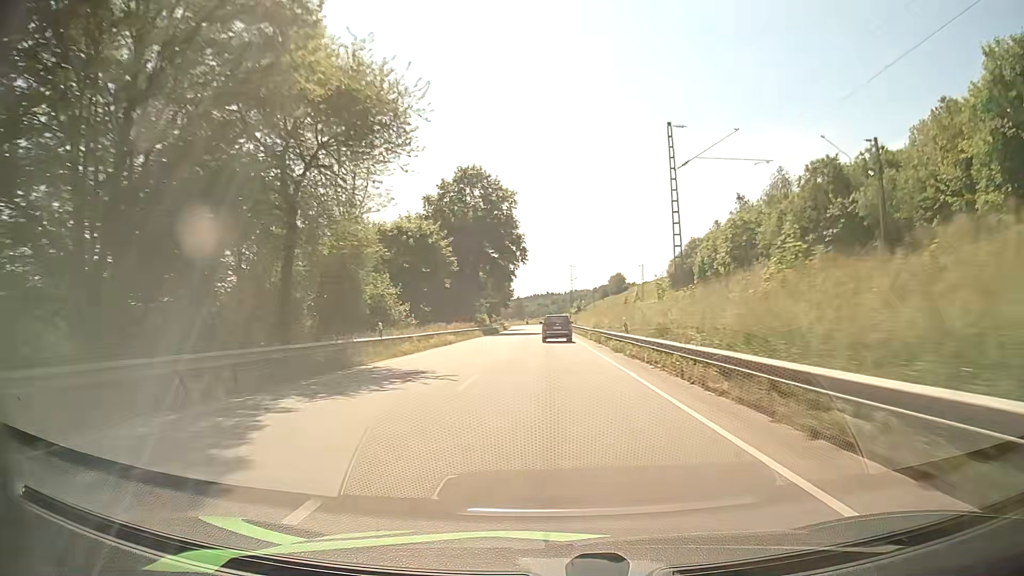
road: primary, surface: asphalt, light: Day
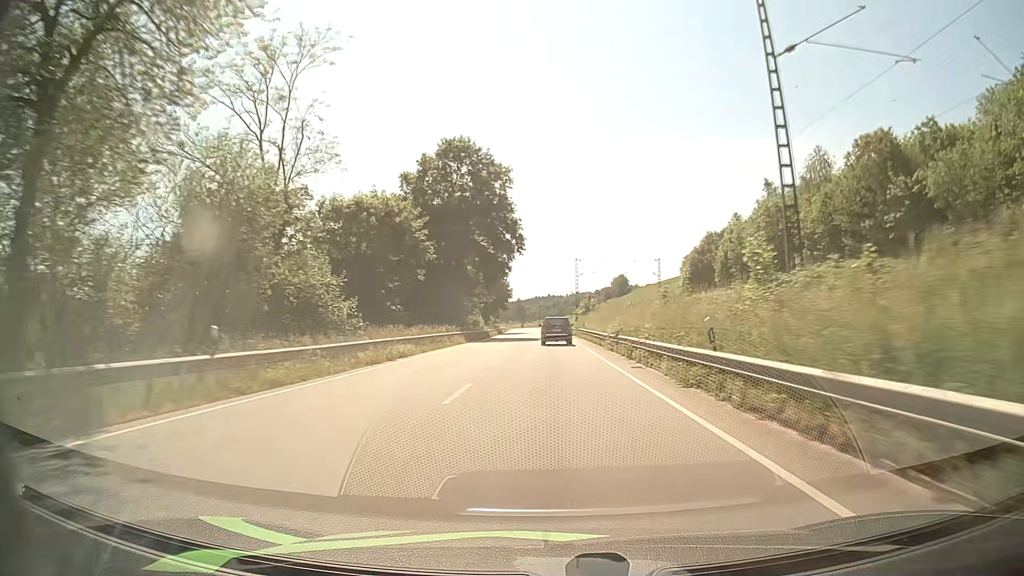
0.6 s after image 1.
(0.0, +14.1) m; 0°
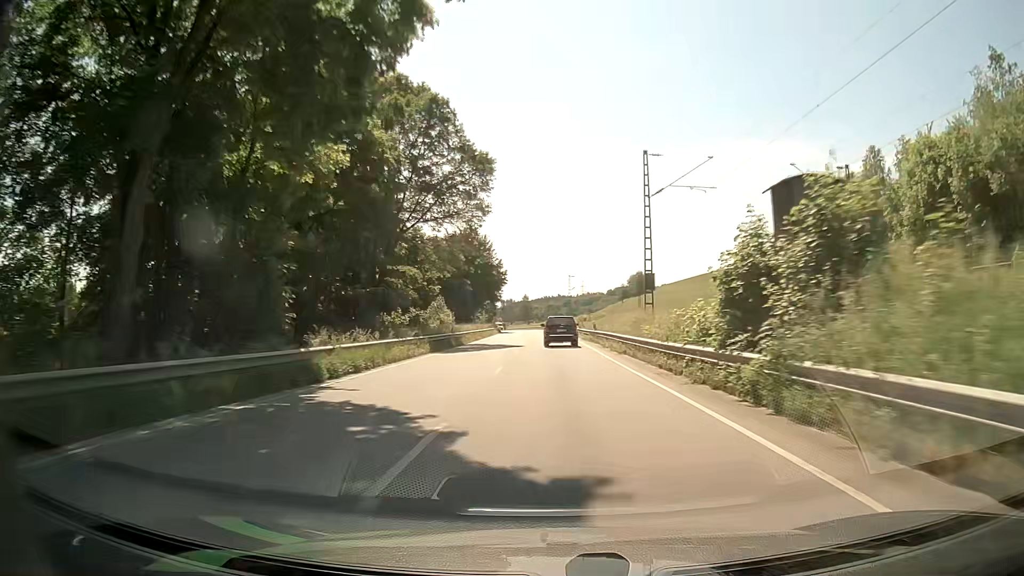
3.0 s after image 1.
(-0.5, +55.2) m; -1°
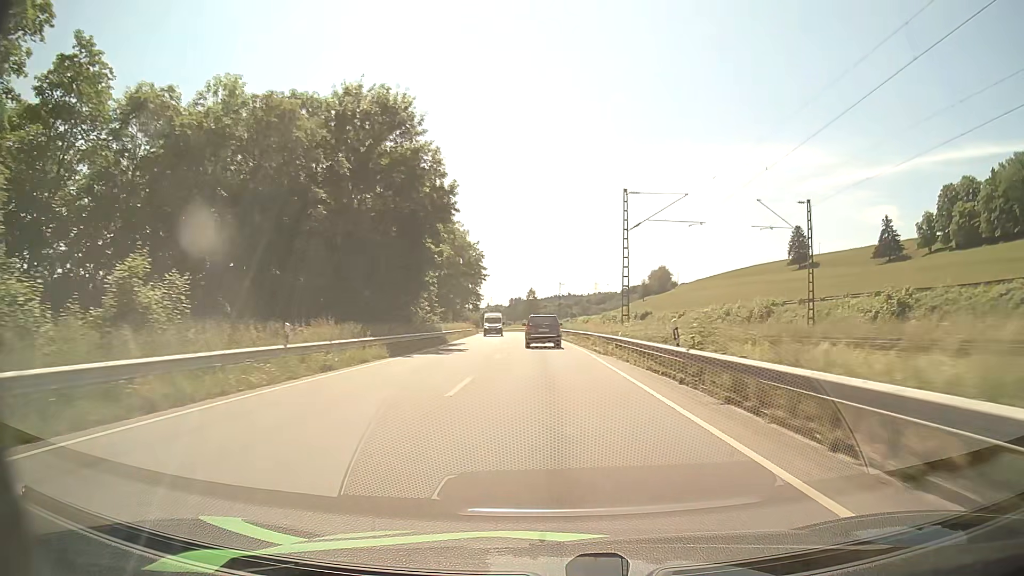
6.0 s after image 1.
(-0.1, +66.3) m; -1°
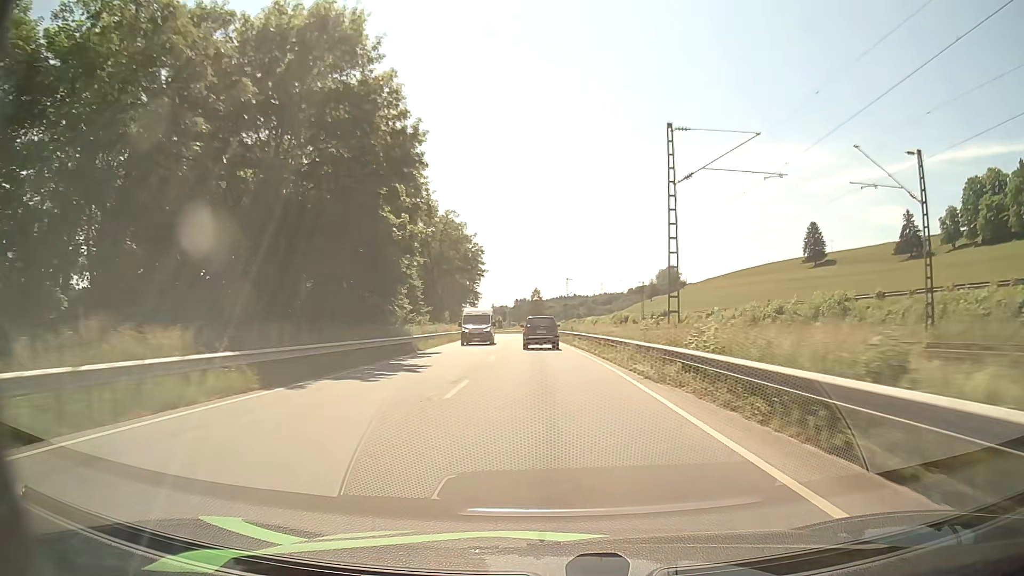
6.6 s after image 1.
(0.0, +12.5) m; 0°
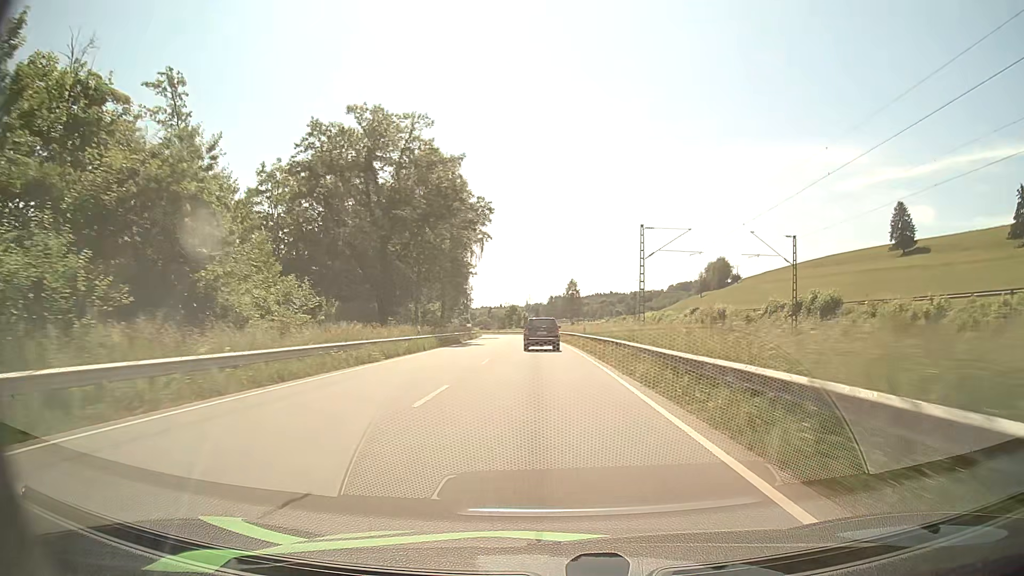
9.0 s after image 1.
(-1.1, +50.2) m; -3°
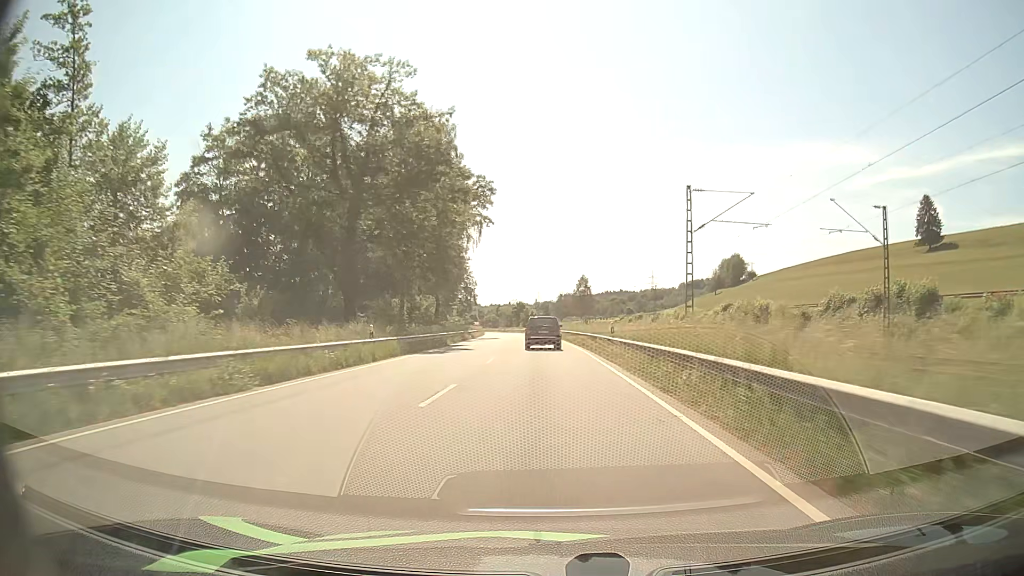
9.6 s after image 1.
(-0.1, +12.4) m; -1°
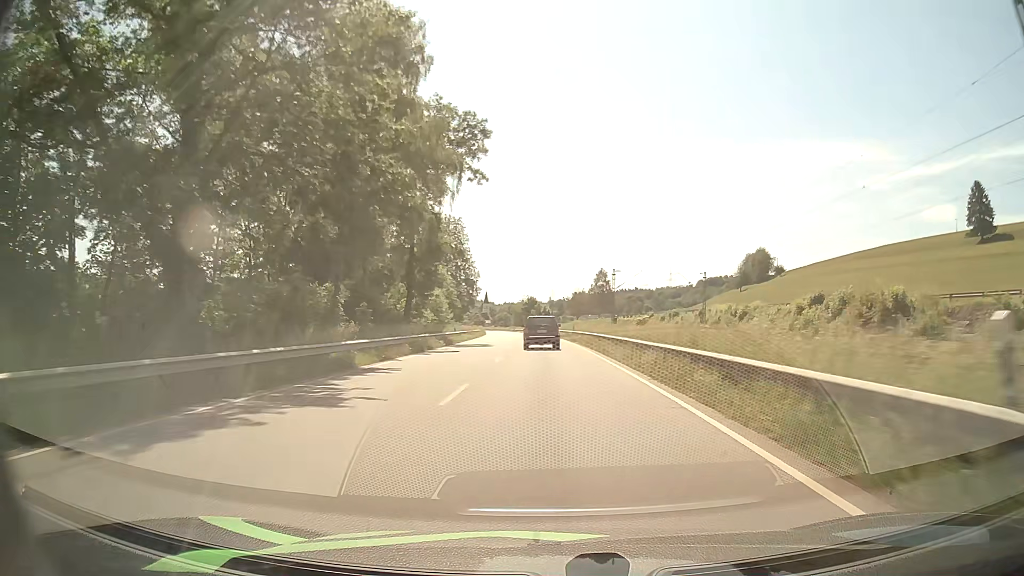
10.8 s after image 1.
(-0.3, +24.4) m; -1°
(0, +10) (0, +20) (0, +30) (-1, +40) (-1, +50) (-1, +60) (-2, +70) (-2, +80) (-3, +90) (-4, +100) m
